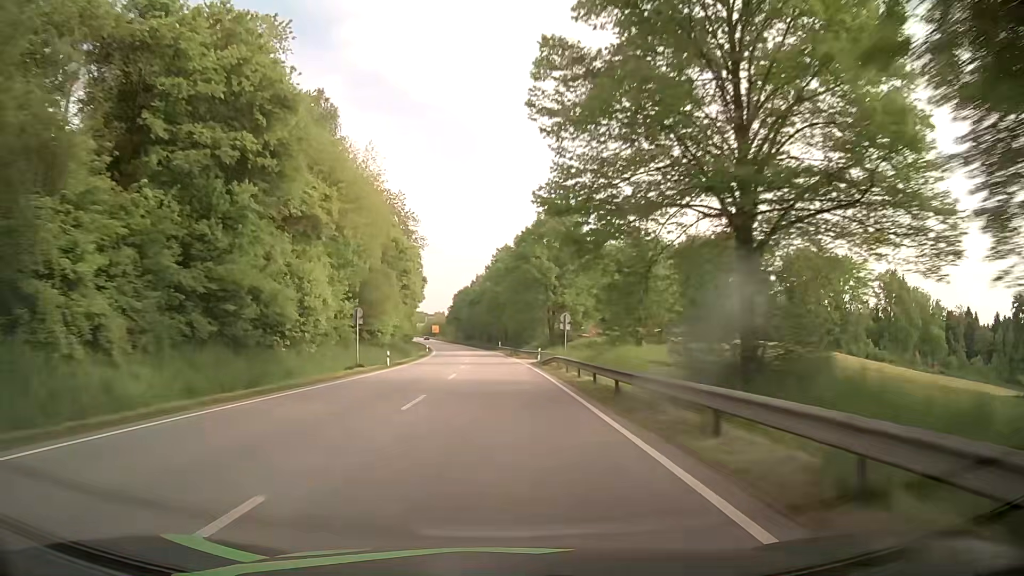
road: primary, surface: asphalt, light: Day
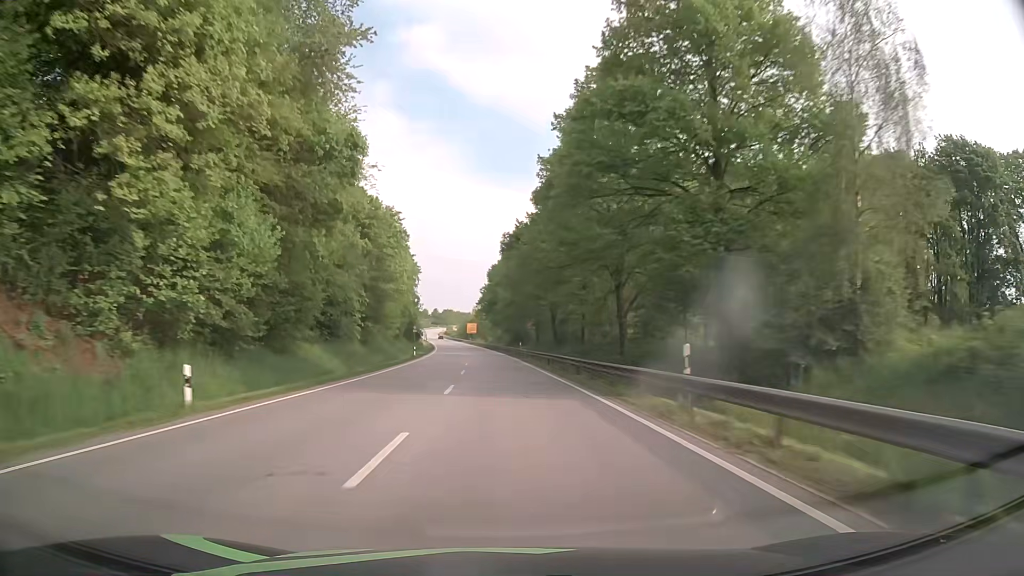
(-2.4, +79.5) m; -4°
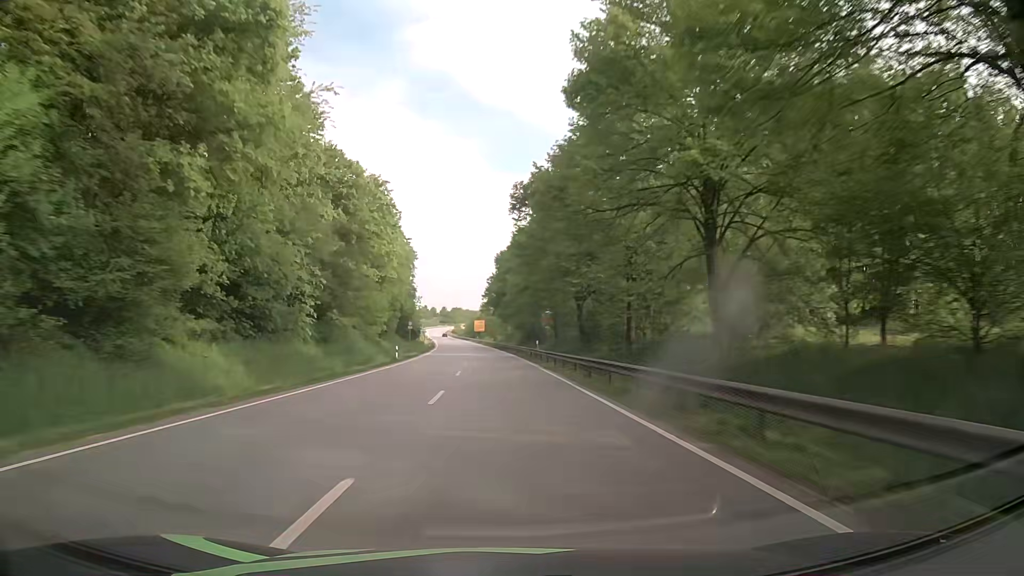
(-0.1, +15.6) m; 0°
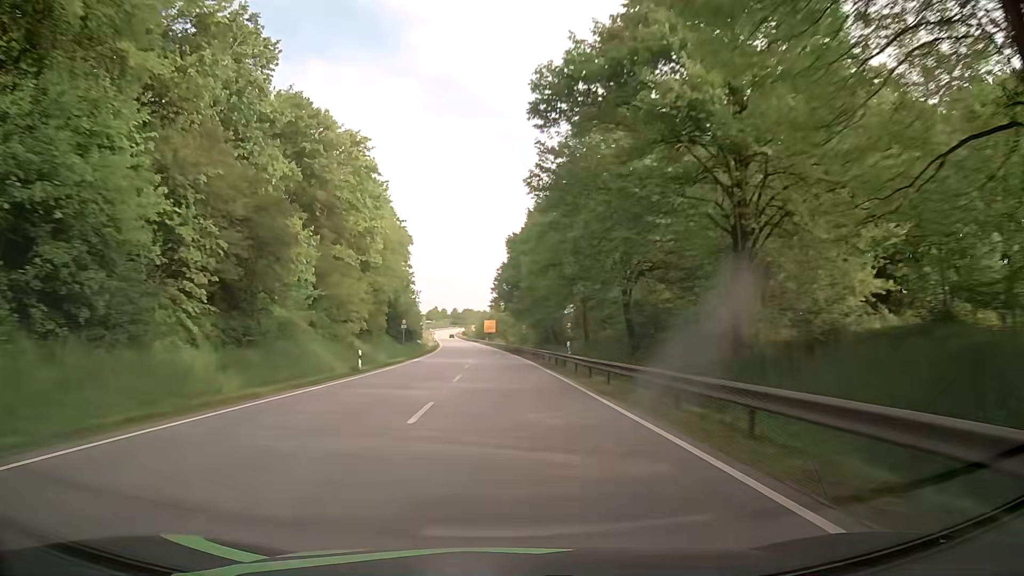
(-0.2, +15.6) m; -1°
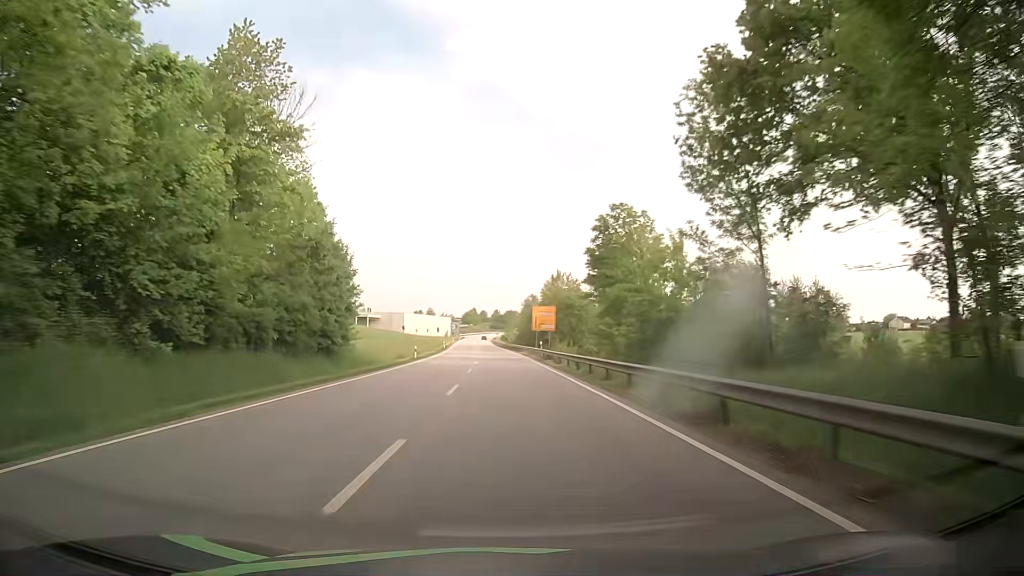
(-2.5, +78.2) m; -3°
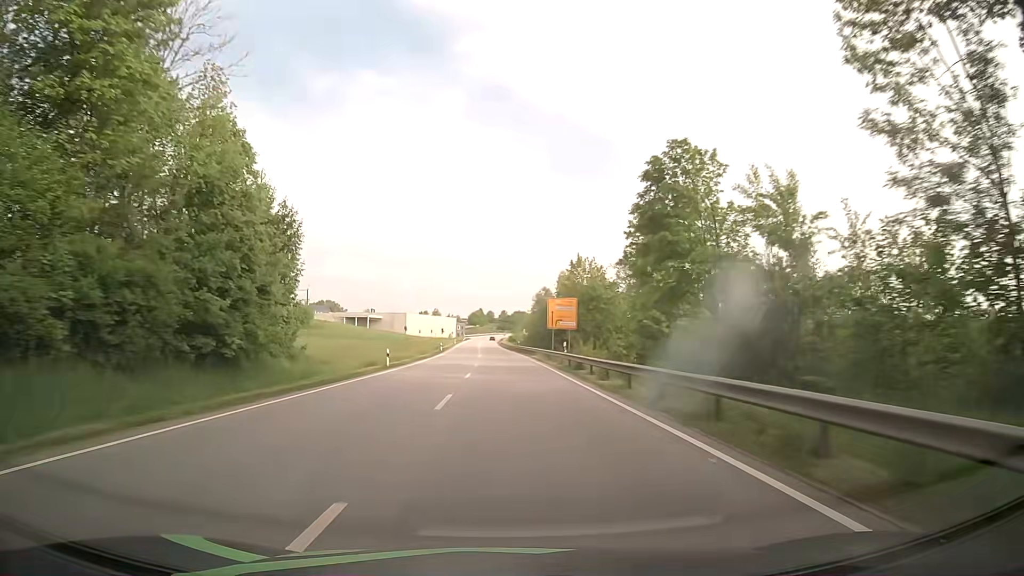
(-0.2, +15.7) m; -1°
